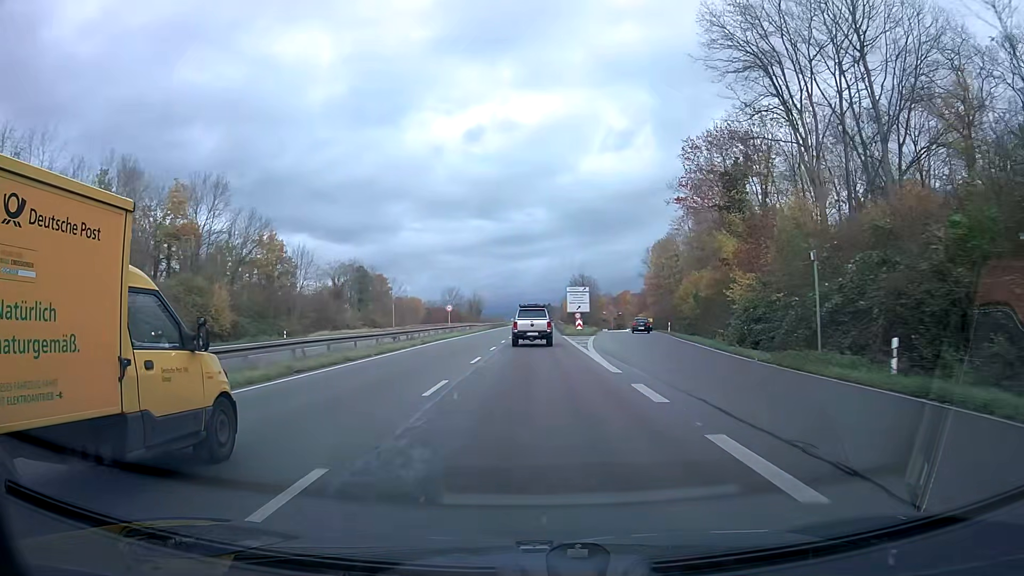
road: trunk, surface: asphalt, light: Day
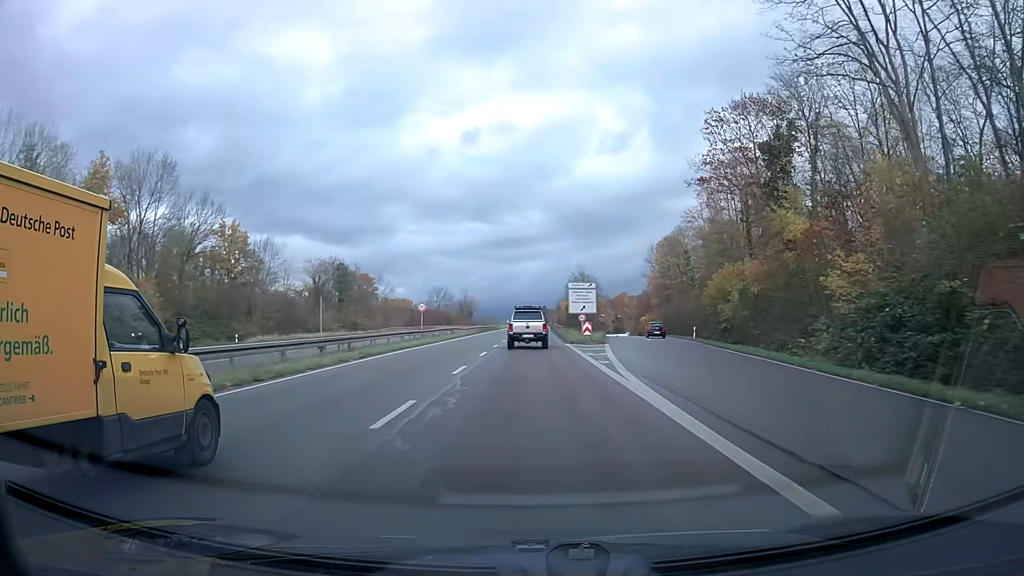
(0.0, +12.4) m; 0°
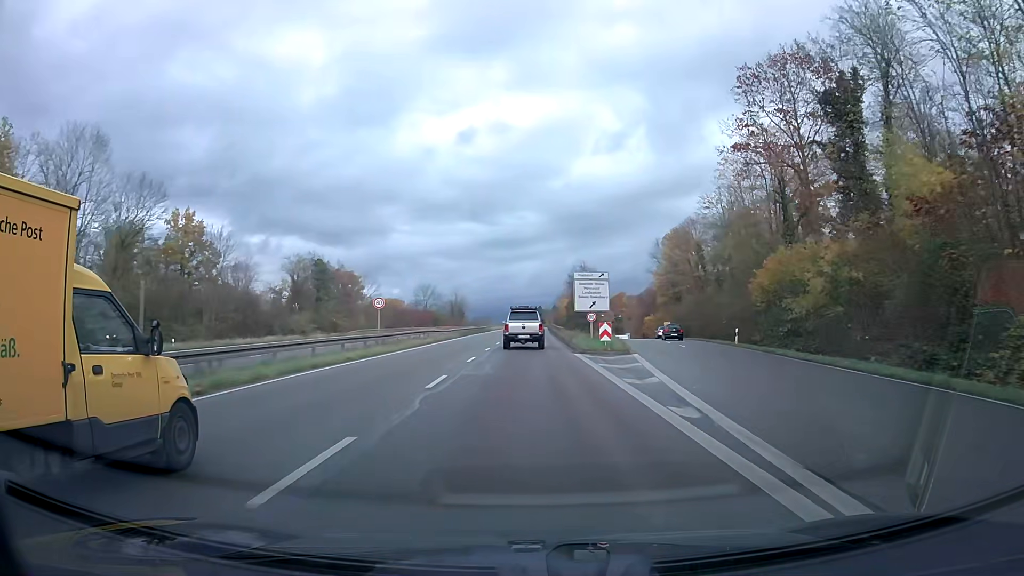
(0.0, +12.4) m; 0°
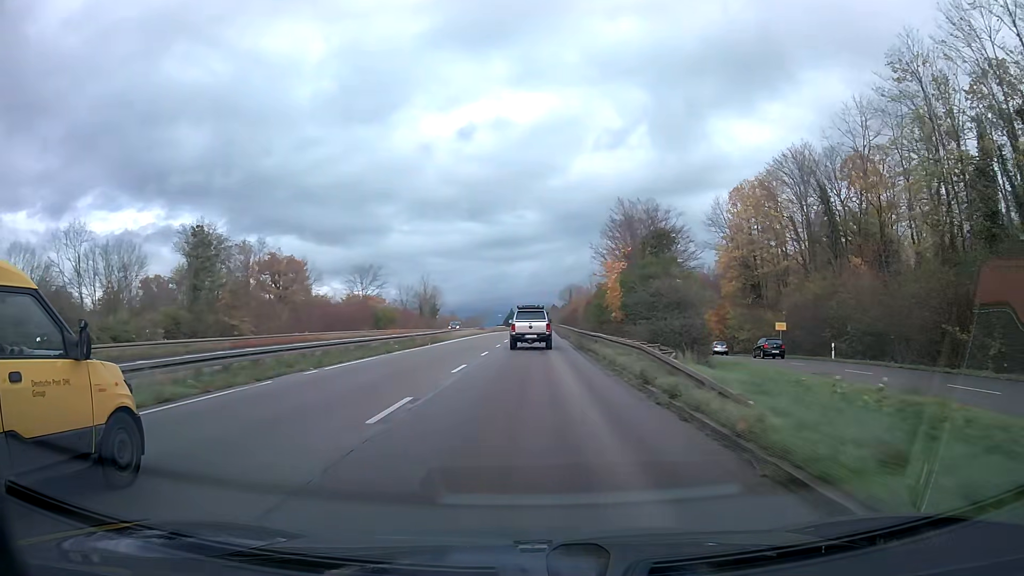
(+0.1, +49.3) m; 0°
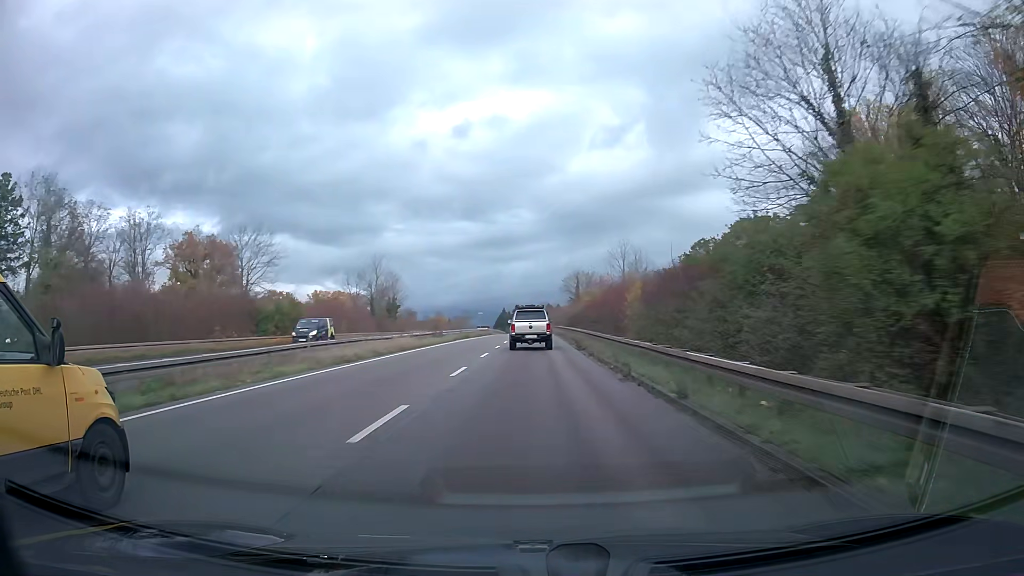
(+0.1, +36.5) m; 0°
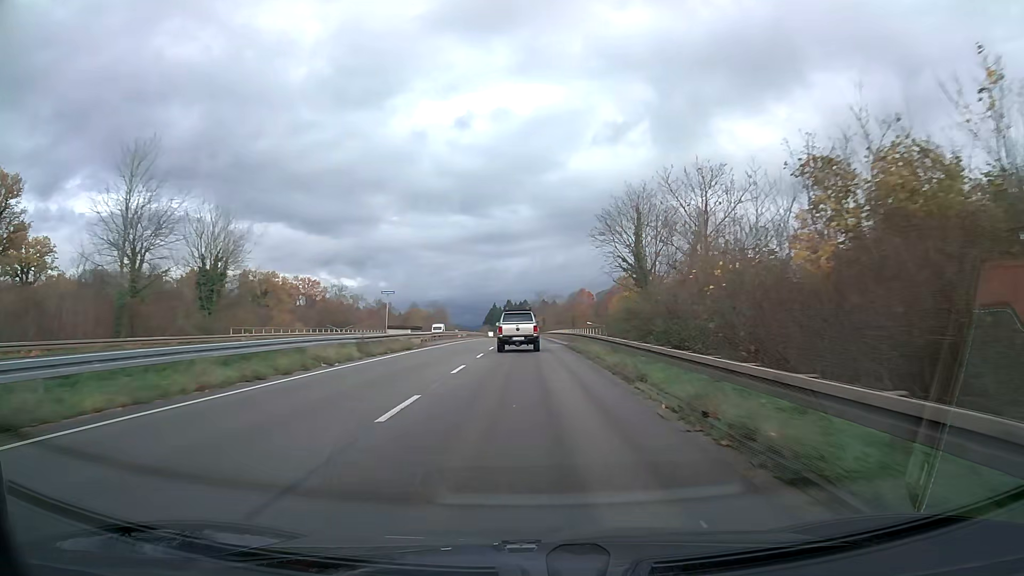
(+0.3, +60.3) m; 0°
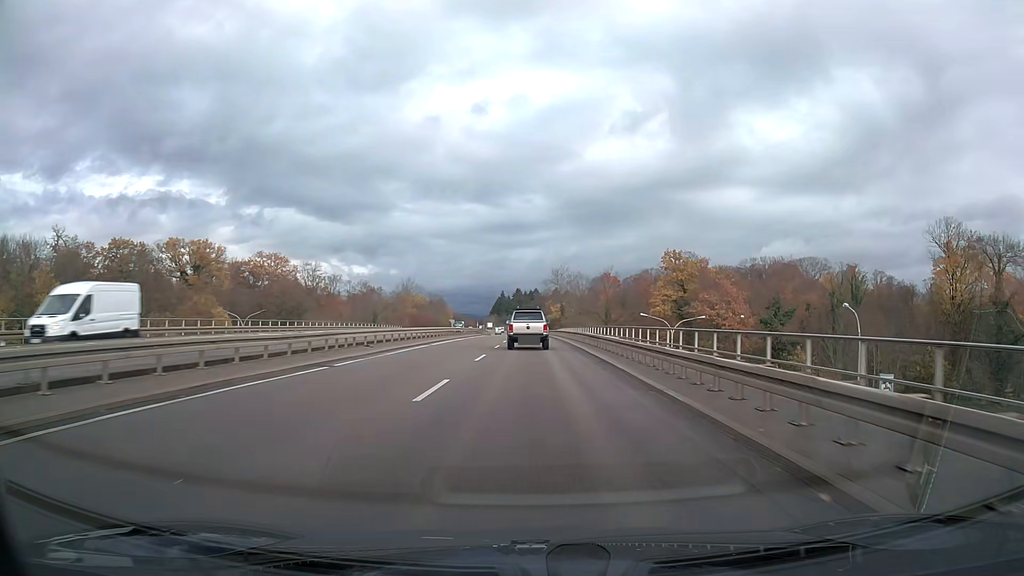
(-0.3, +48.3) m; -1°
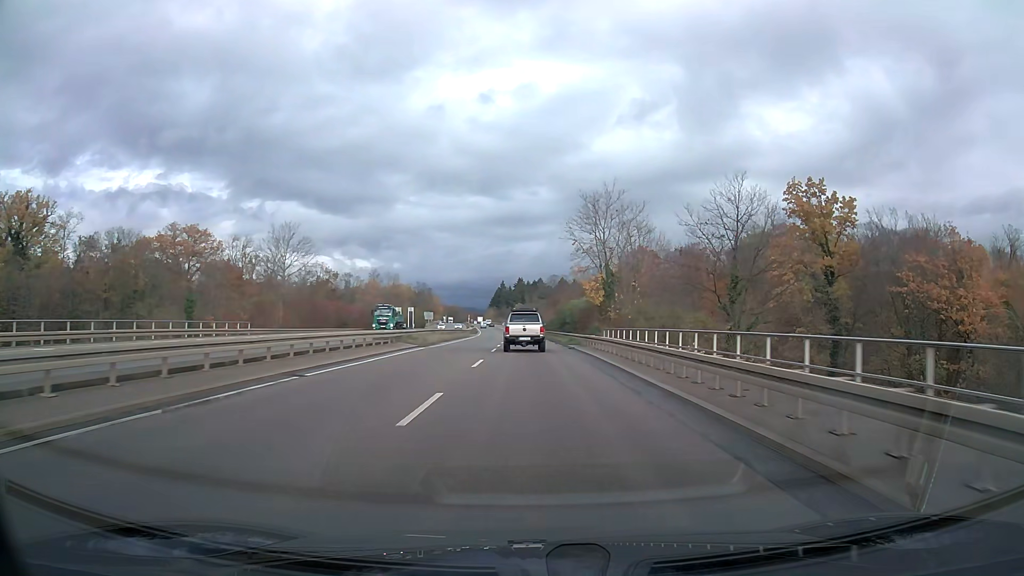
(-0.1, +61.5) m; 0°
